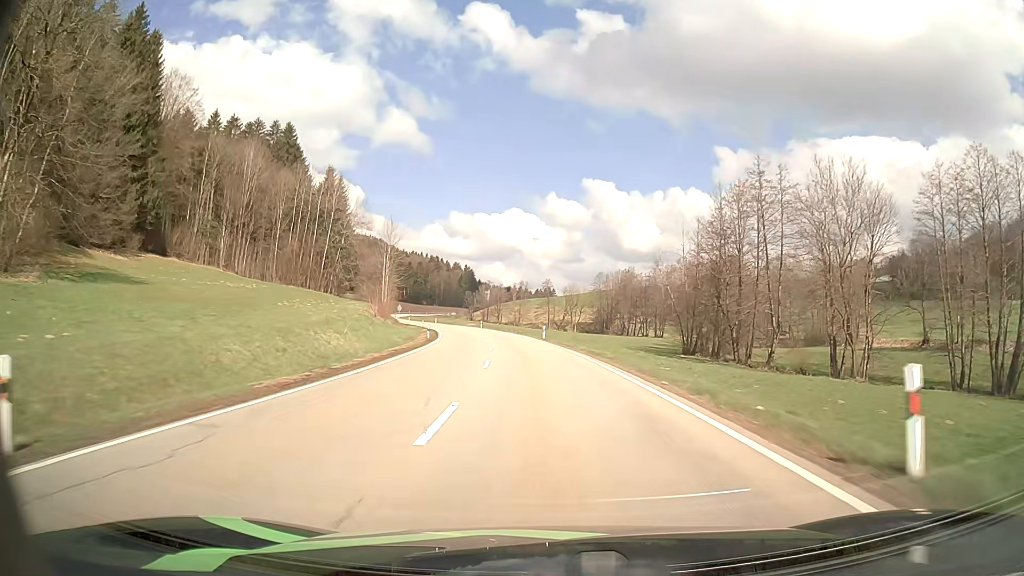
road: secondary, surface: asphalt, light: Day
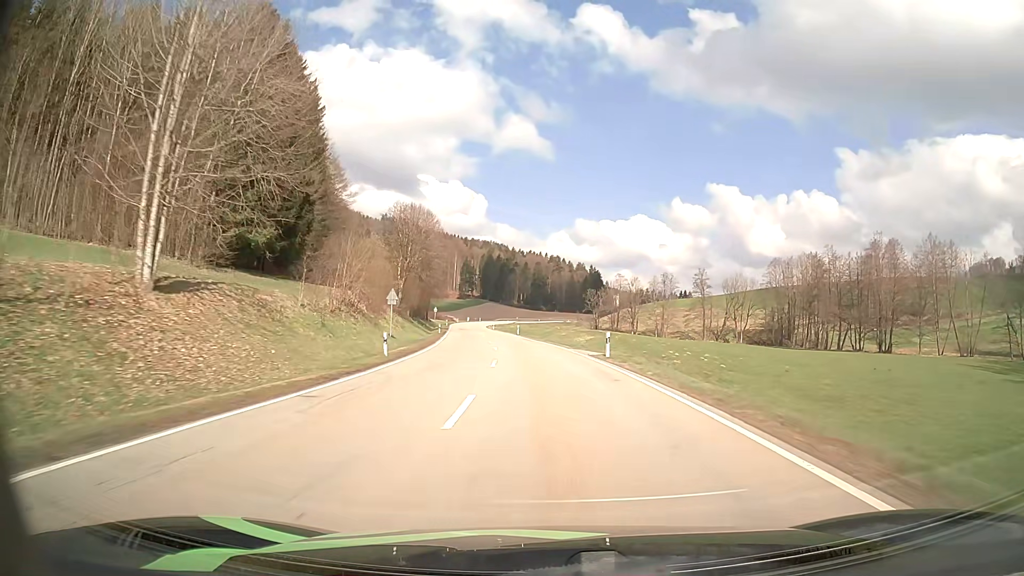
(-7.3, +75.2) m; -11°
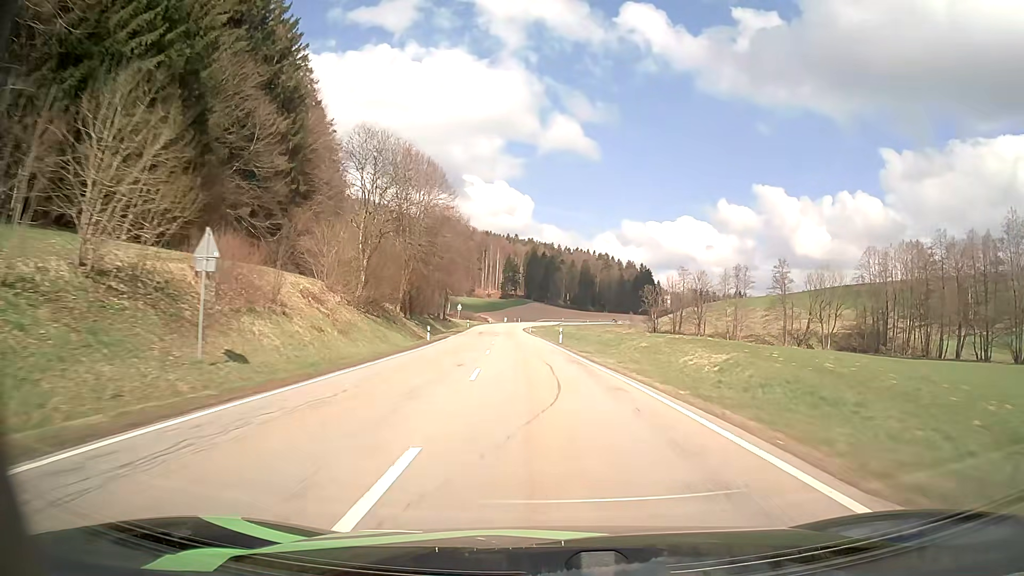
(-1.1, +31.0) m; -4°
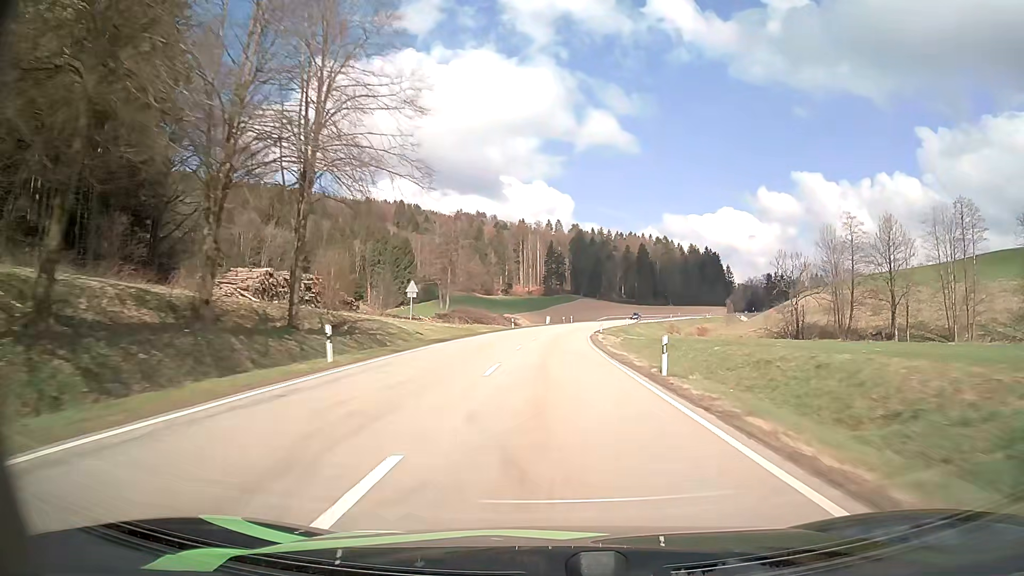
(-4.1, +77.5) m; -4°
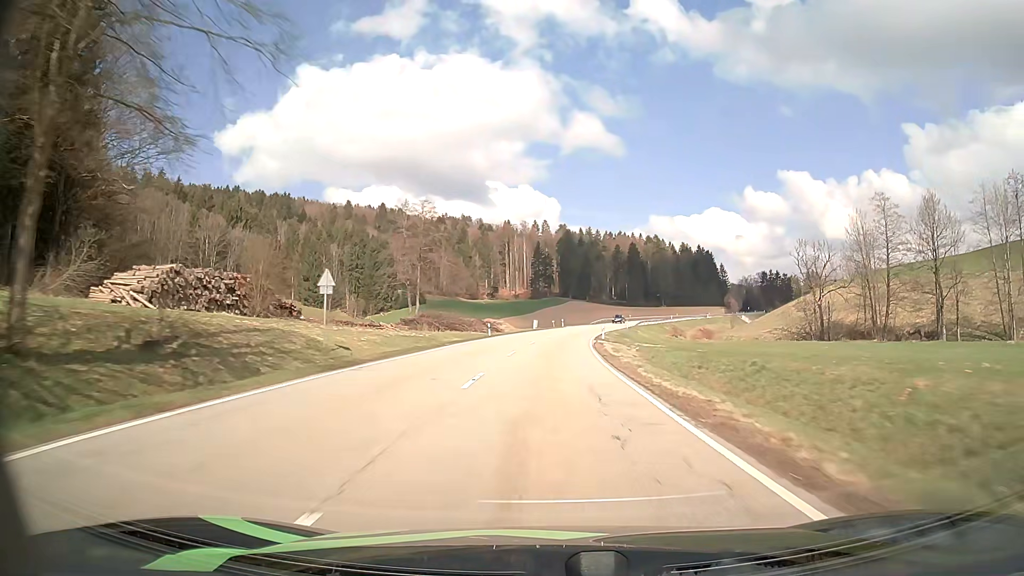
(+0.2, +15.2) m; +1°
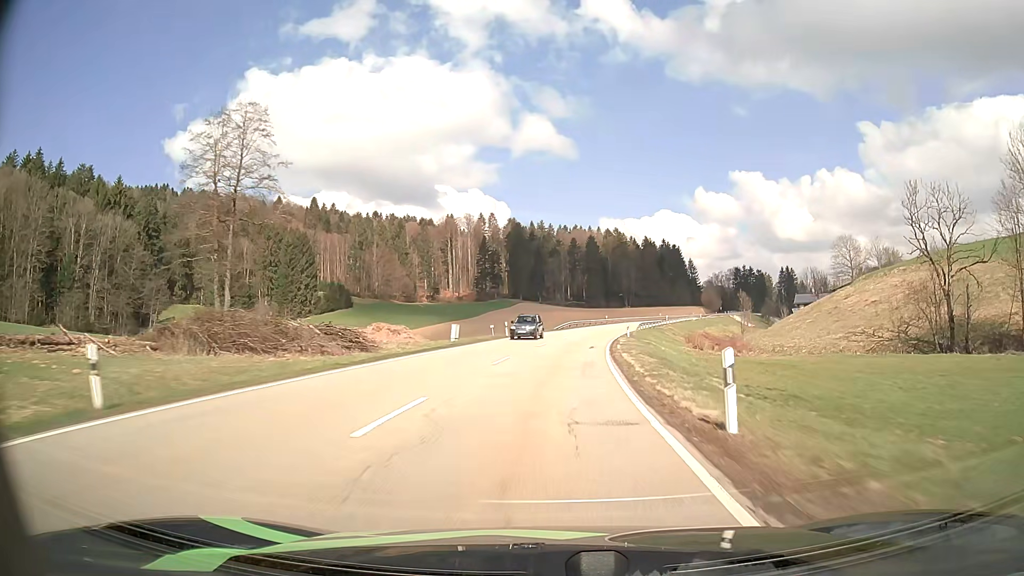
(+1.5, +44.3) m; +4°
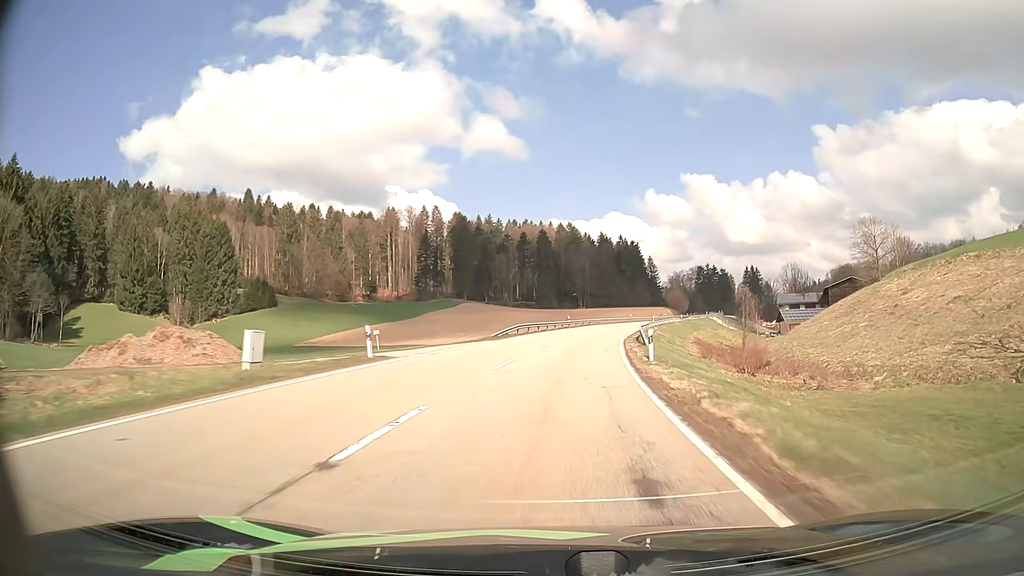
(+1.0, +28.7) m; +4°
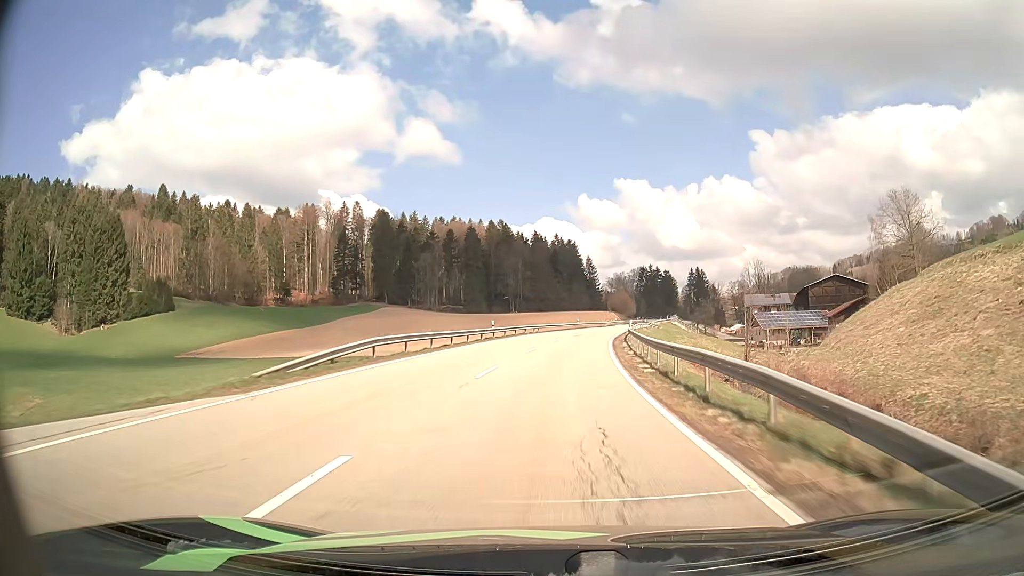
(+1.4, +28.2) m; +6°
(0, +10) (0, +20) (+1, +30) (+2, +40) (+3, +50) (+5, +60) (+6, +70) (+8, +79) (+10, +89) (+13, +99) m
